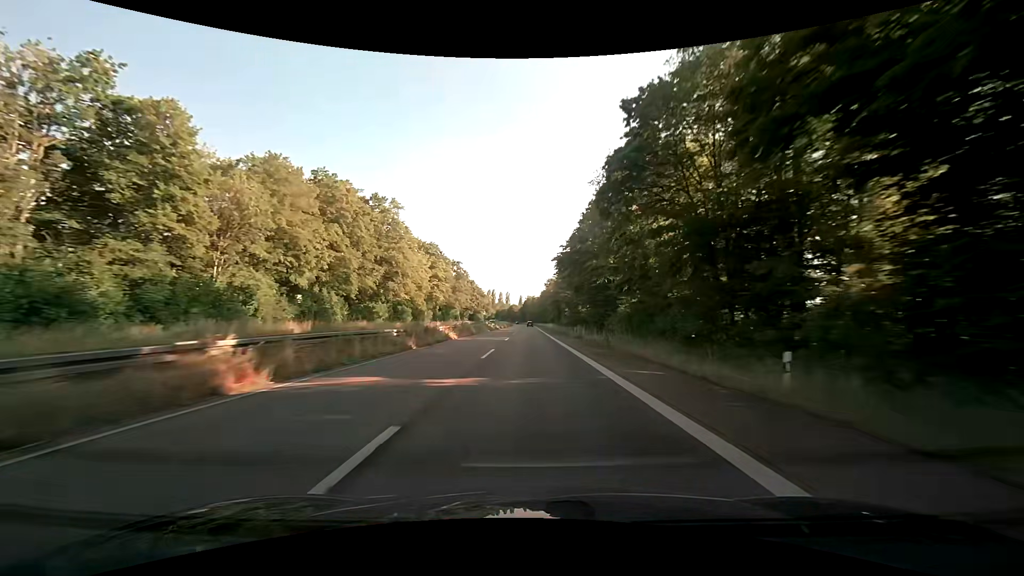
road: trunk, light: Day
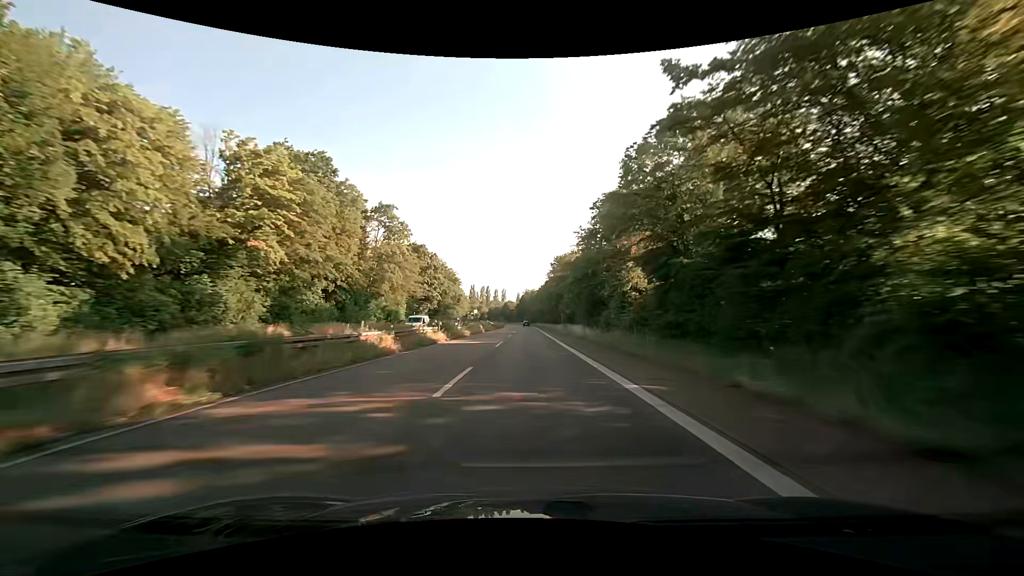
(+0.2, +63.7) m; 0°
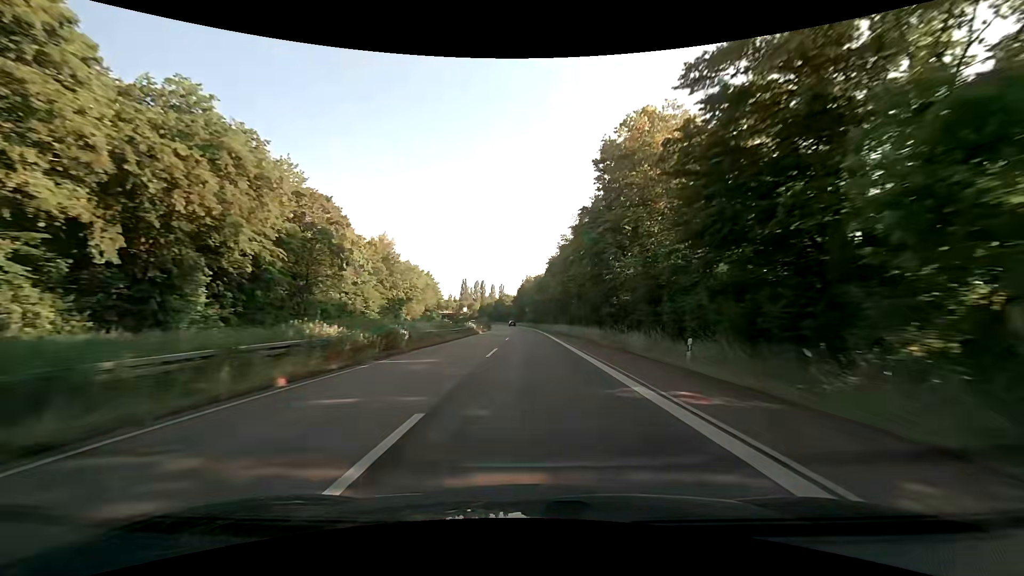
(+0.1, +79.5) m; 0°
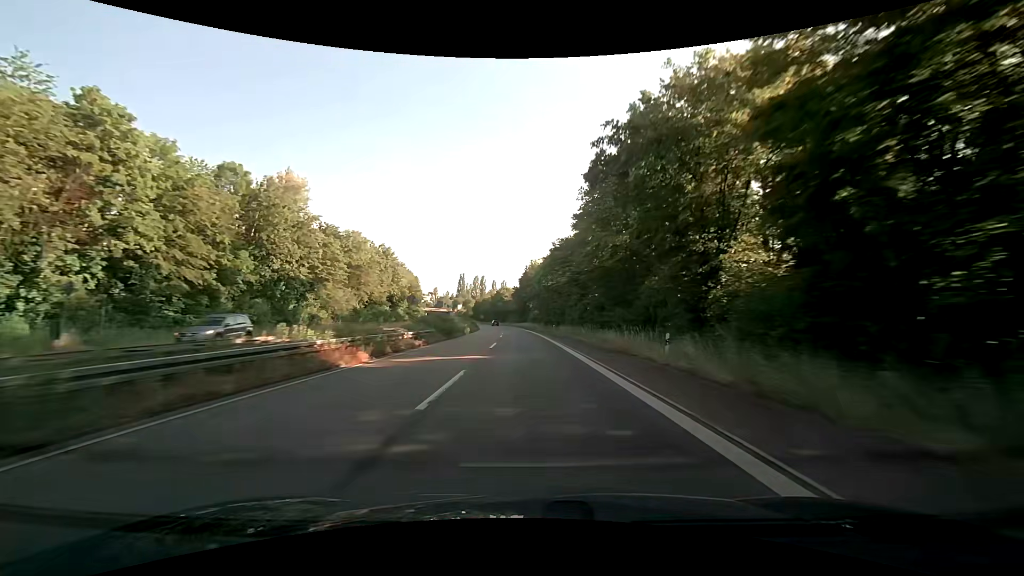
(0.0, +47.7) m; 0°
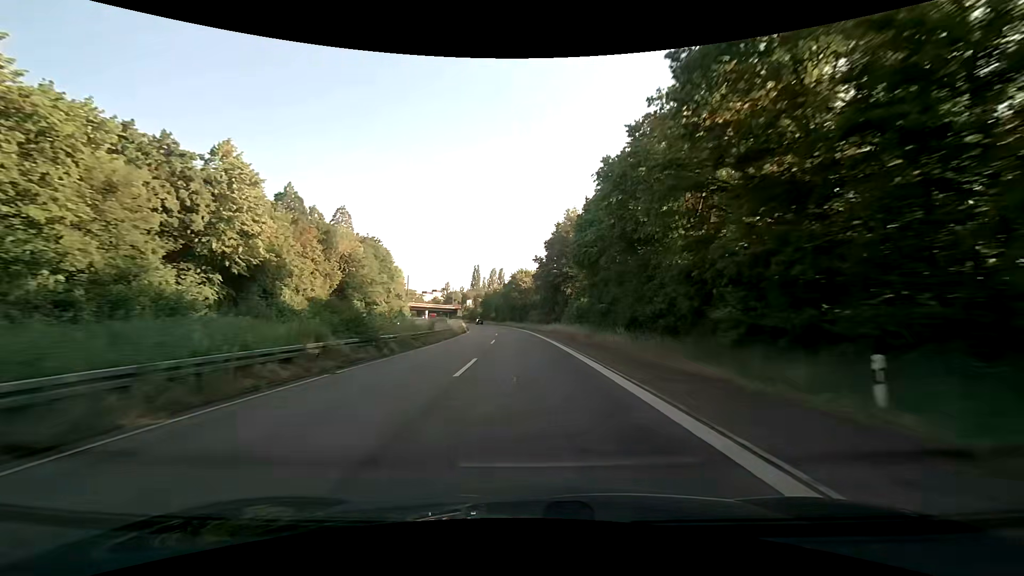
(-1.4, +63.4) m; -3°
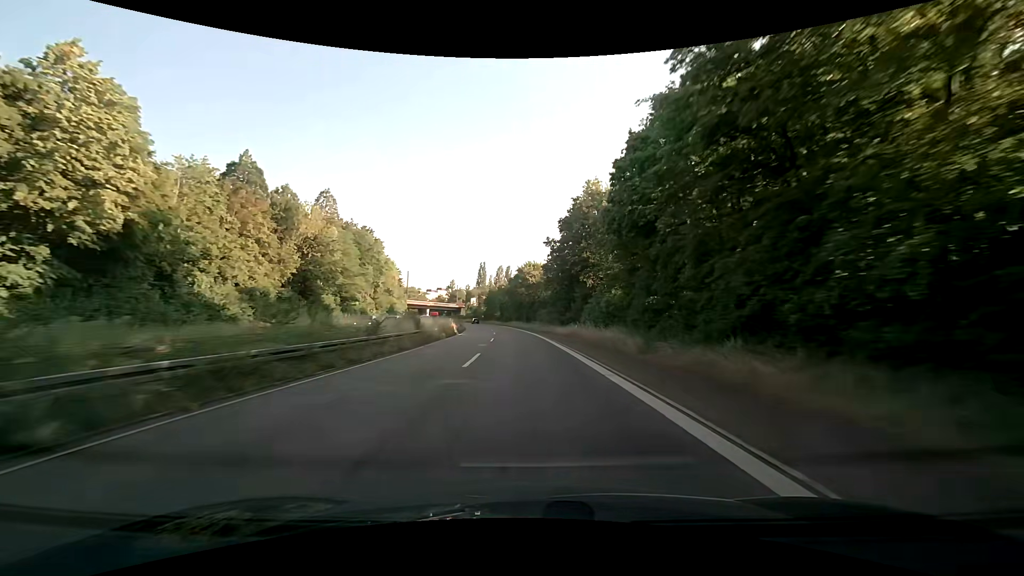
(-0.2, +15.8) m; -1°
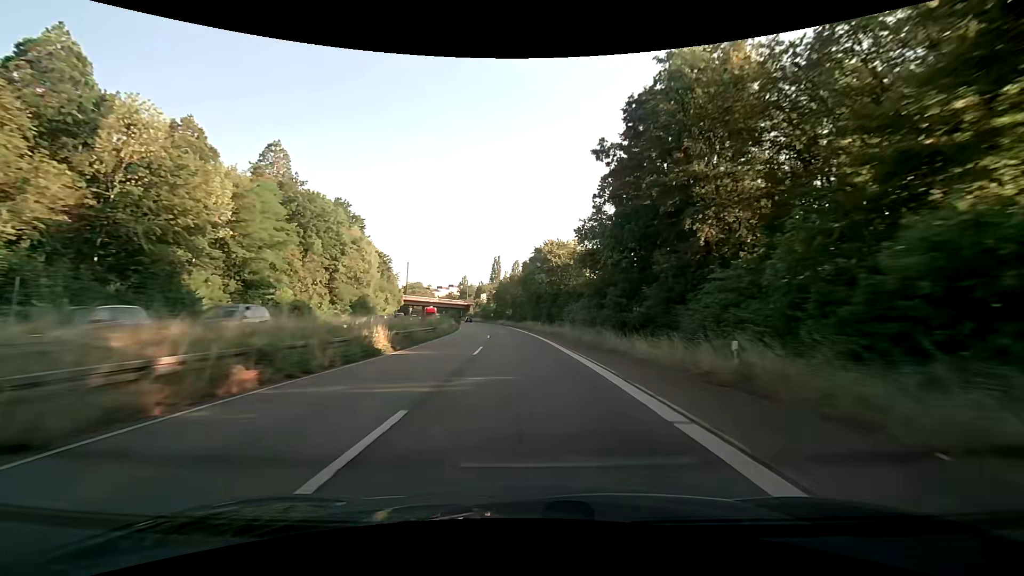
(-0.6, +31.0) m; -2°
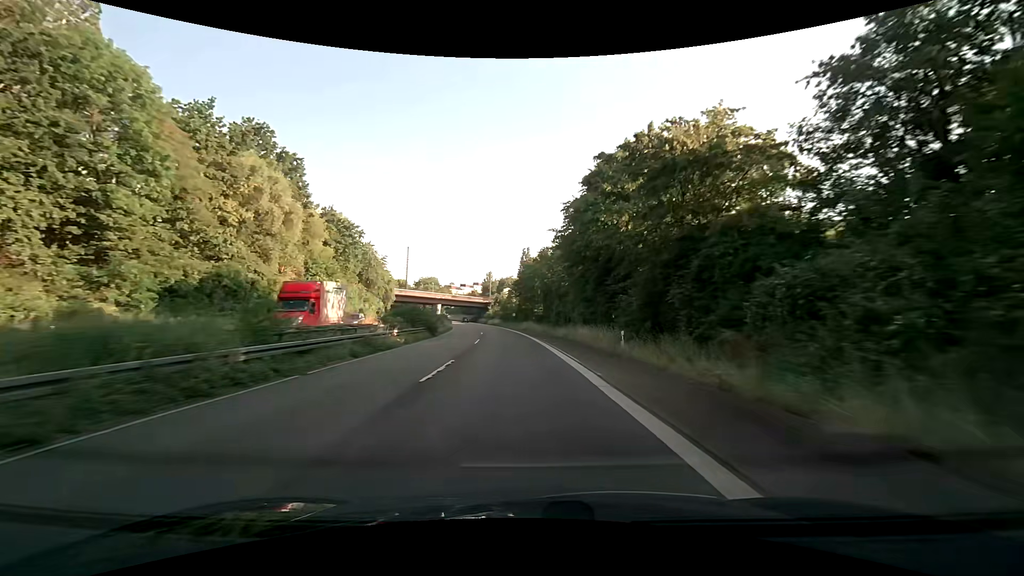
(-1.3, +44.6) m; -4°
(0, +10) (0, +20) (-1, +30) (-2, +40) (-2, +50) (-3, +60) (-5, +70) (-6, +80) (-7, +90) (-9, +99) m
